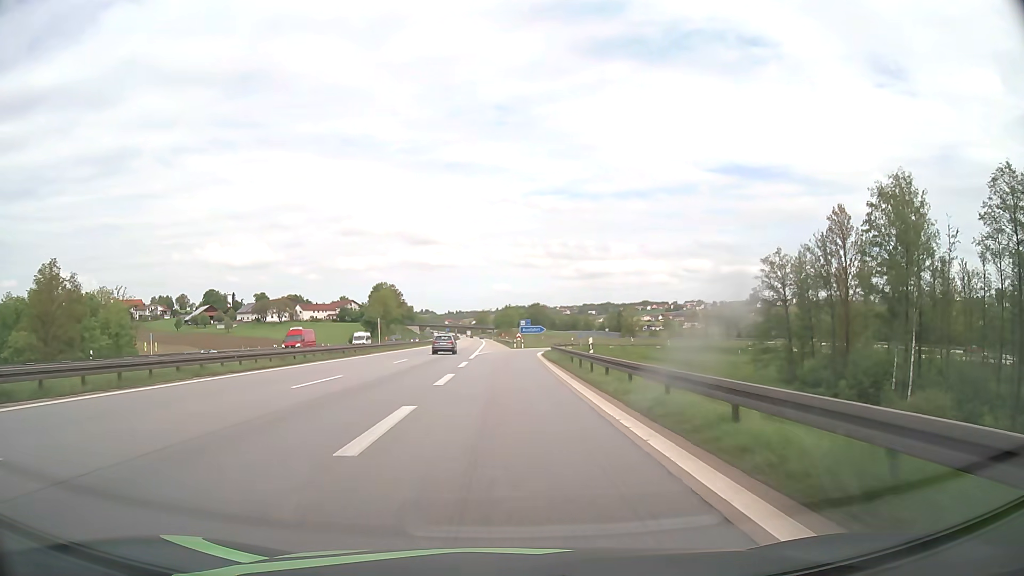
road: motorway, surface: asphalt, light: Day
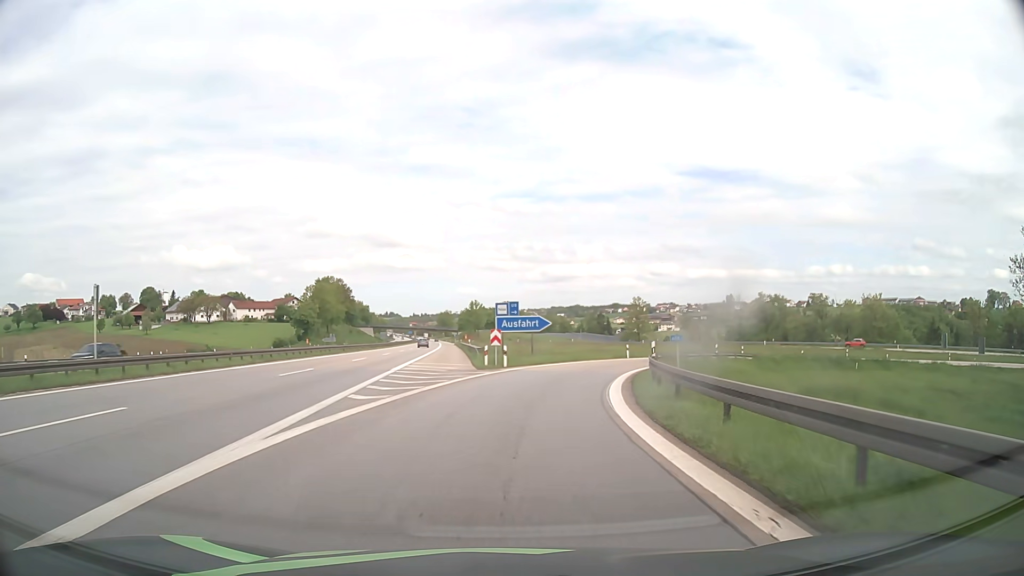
(+0.3, +47.3) m; +2°
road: motorway_link
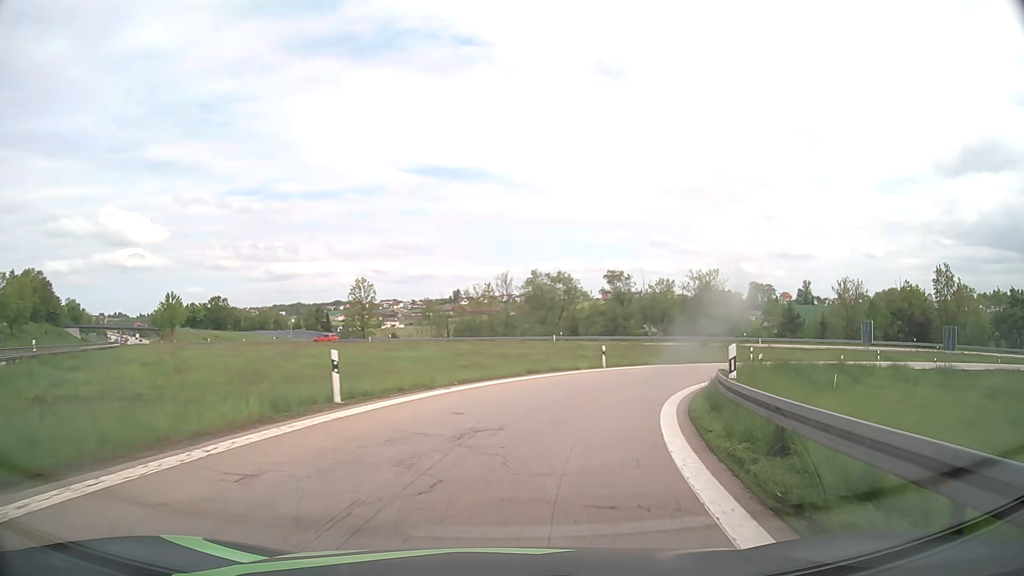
(+6.7, +37.9) m; +23°
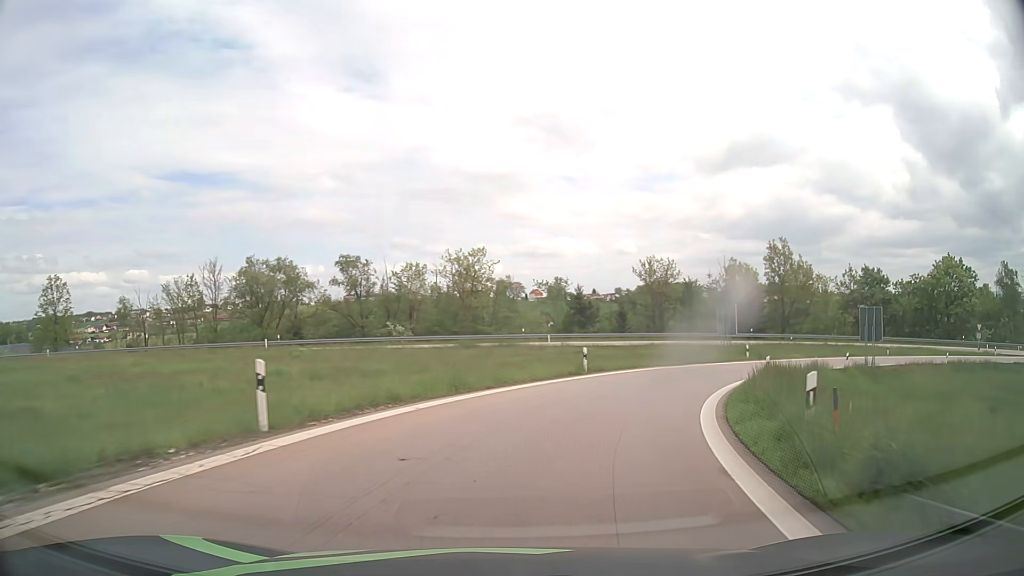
(+3.8, +21.2) m; +22°
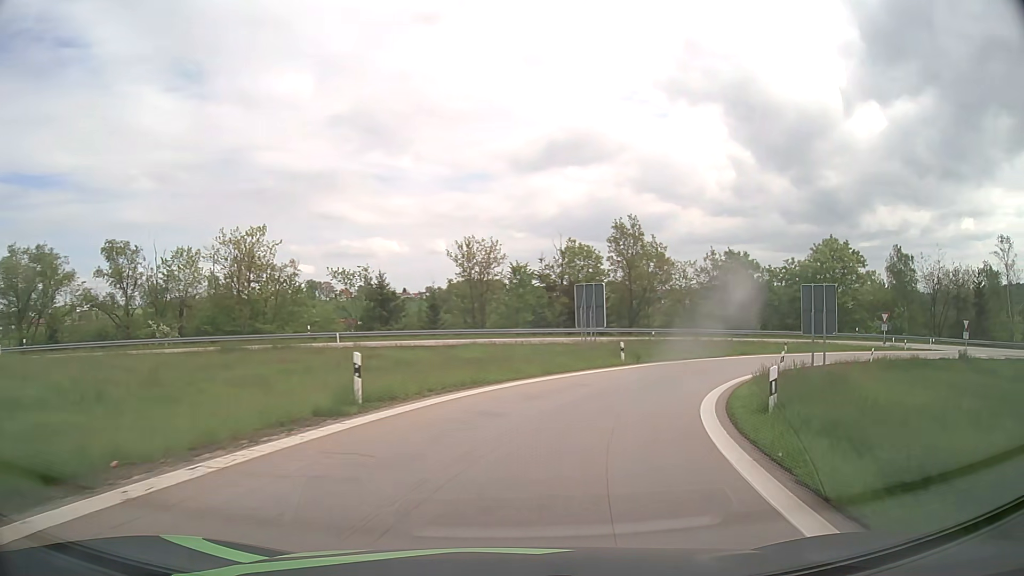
(+1.9, +14.2) m; +16°
